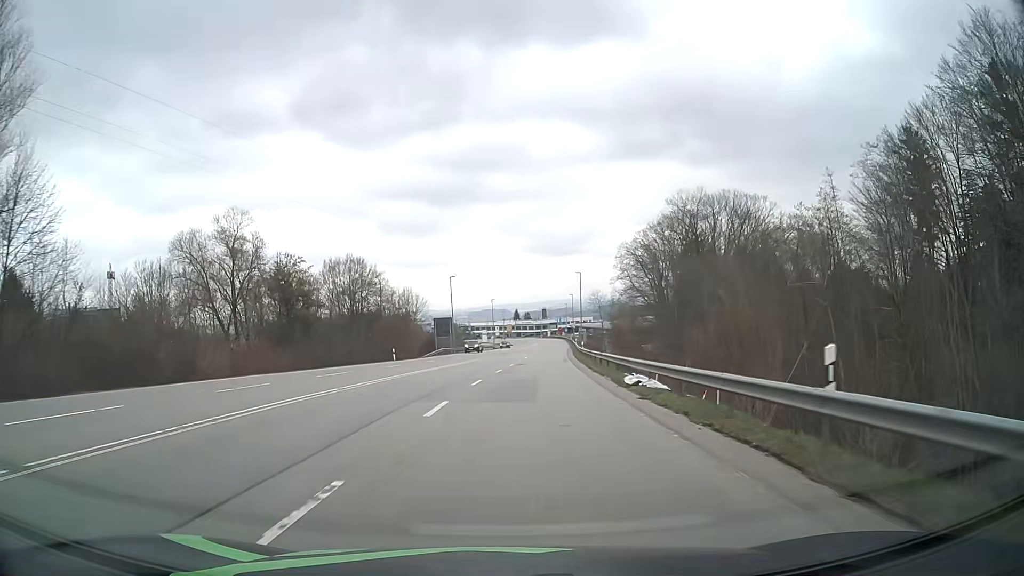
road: secondary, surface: asphalt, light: Day
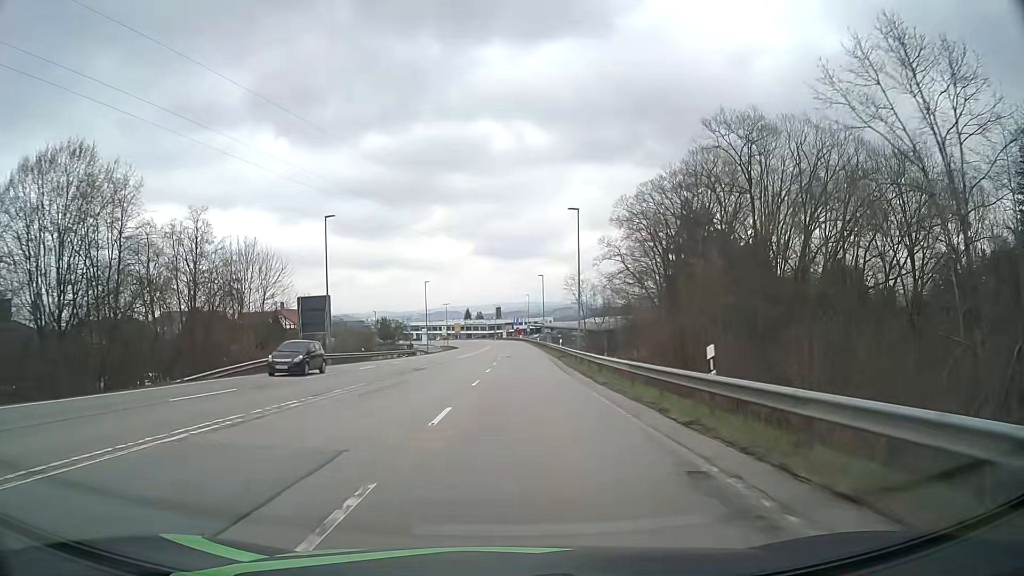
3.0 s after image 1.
(+1.8, +44.5) m; +4°
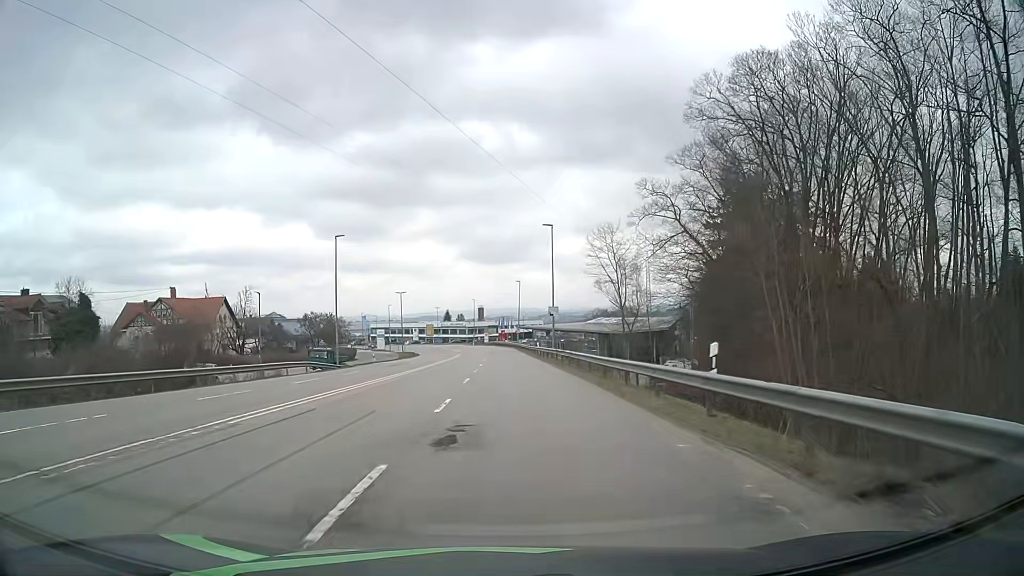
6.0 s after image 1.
(+0.6, +44.4) m; +1°
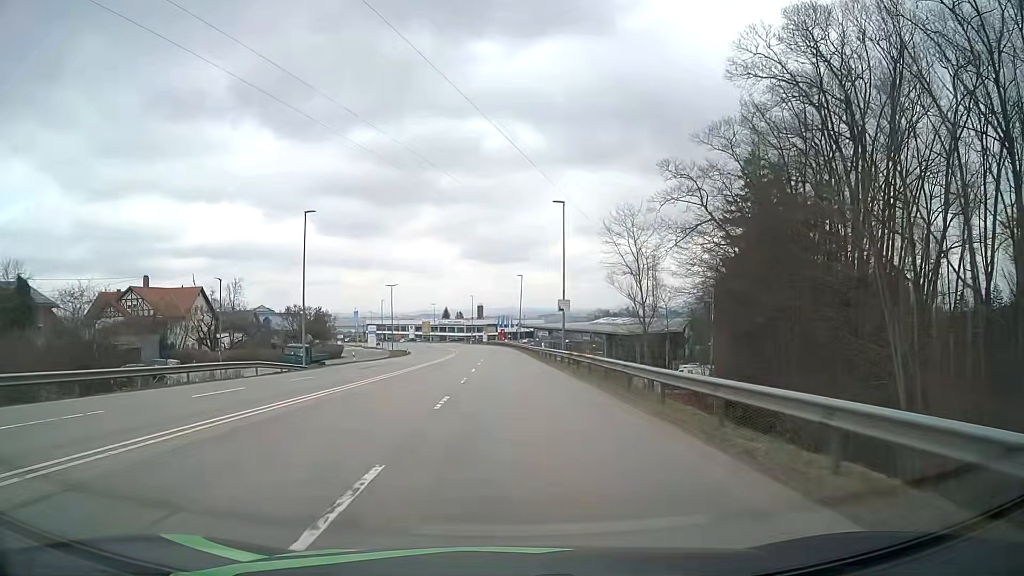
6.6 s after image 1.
(0.0, +8.8) m; 0°
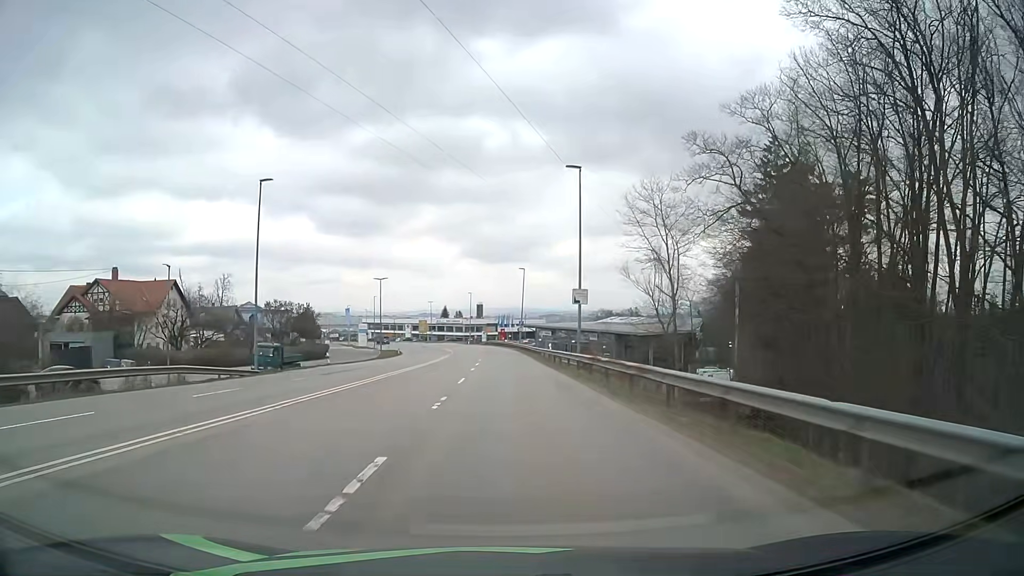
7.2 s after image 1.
(0.0, +8.8) m; 0°
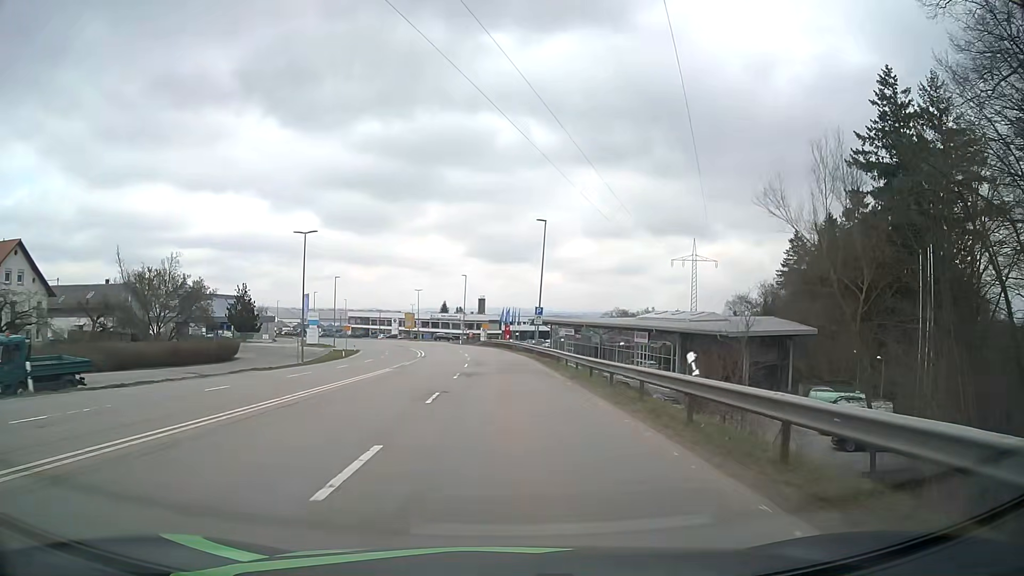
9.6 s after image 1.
(-0.1, +34.6) m; -1°
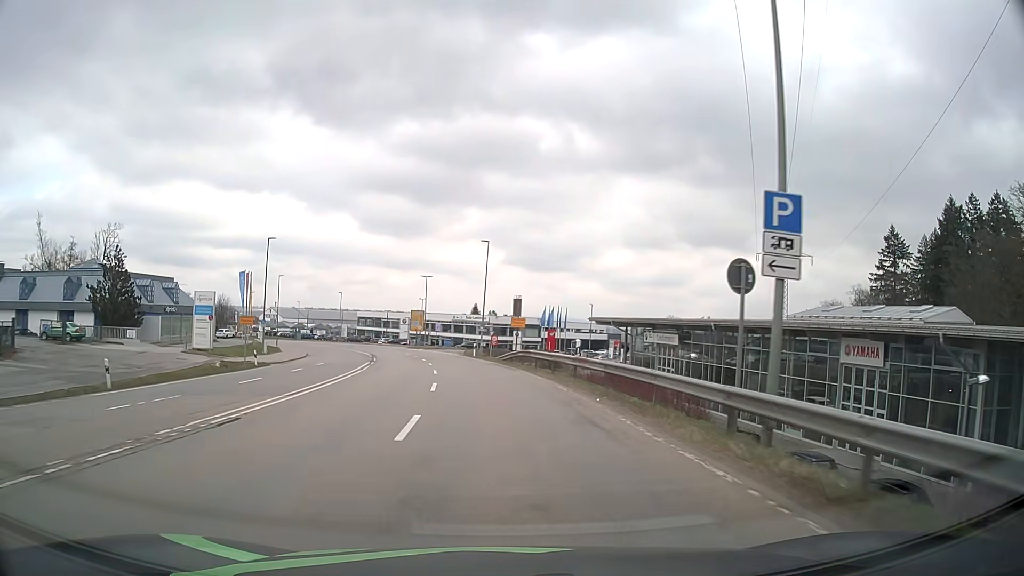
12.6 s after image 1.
(-0.7, +41.3) m; -3°
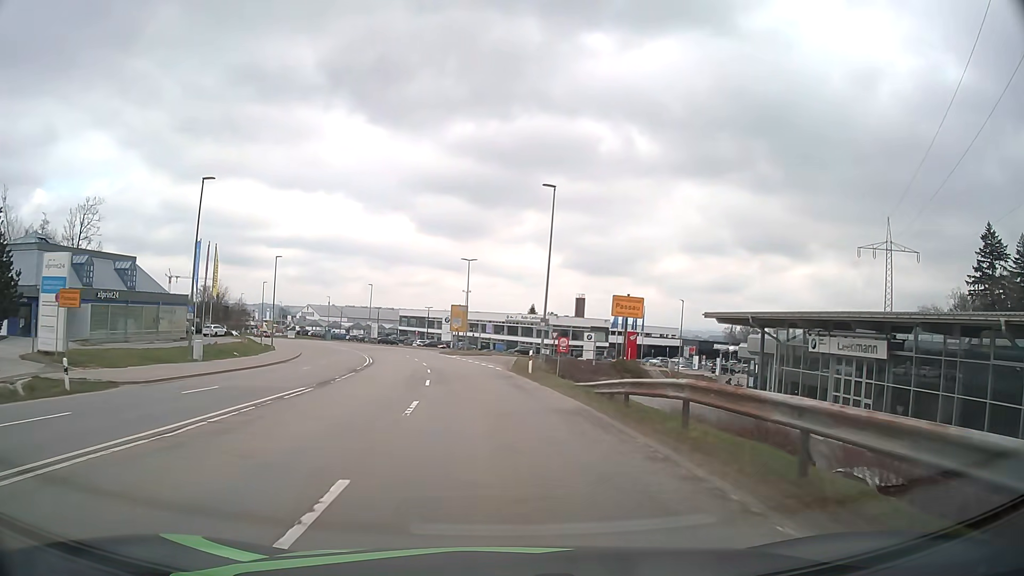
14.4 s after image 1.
(-0.8, +23.4) m; -4°
(0, +10) (-1, +20) (-2, +30) (-3, +40) (-5, +50) (-7, +59) (-10, +69) (-12, +79) (-15, +88) (-19, +98) m
